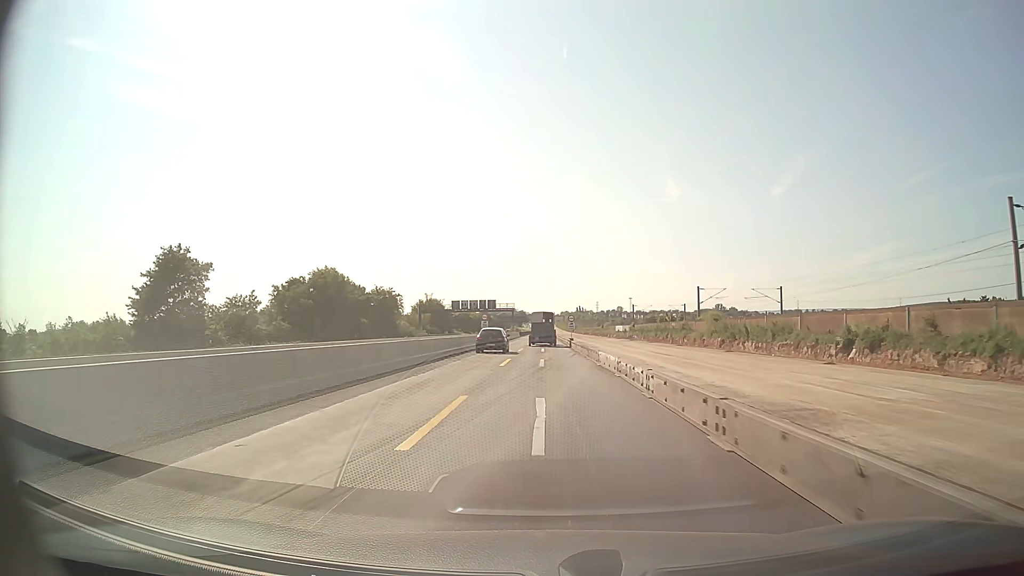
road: motorway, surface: asphalt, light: Day
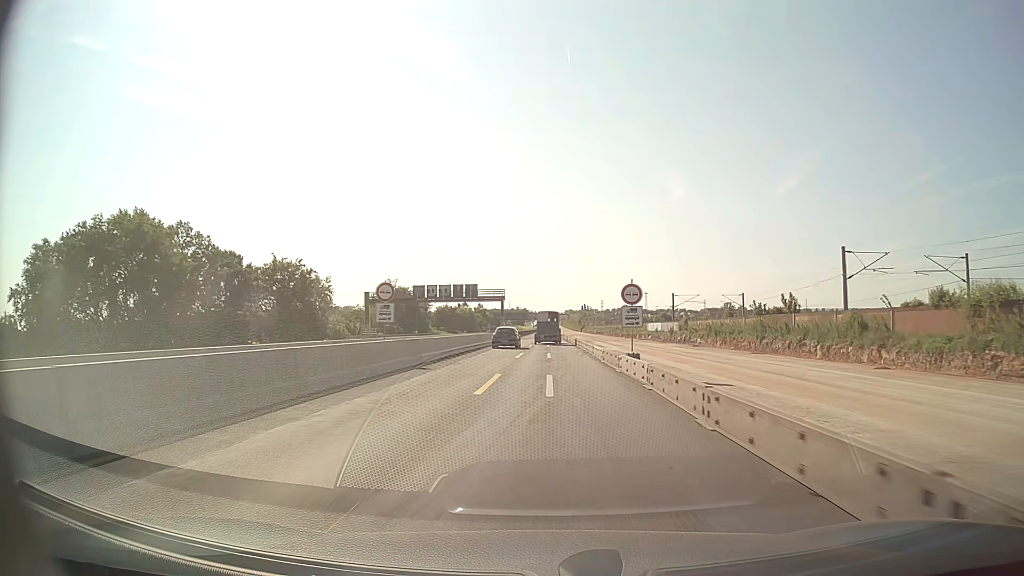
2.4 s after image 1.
(-0.1, +46.4) m; 0°
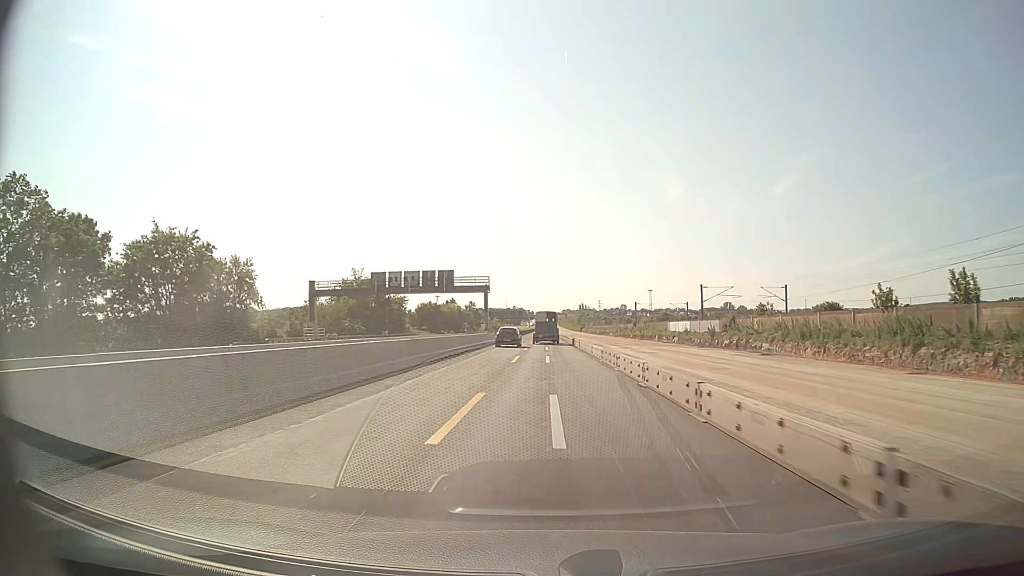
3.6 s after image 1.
(+0.1, +23.1) m; 0°
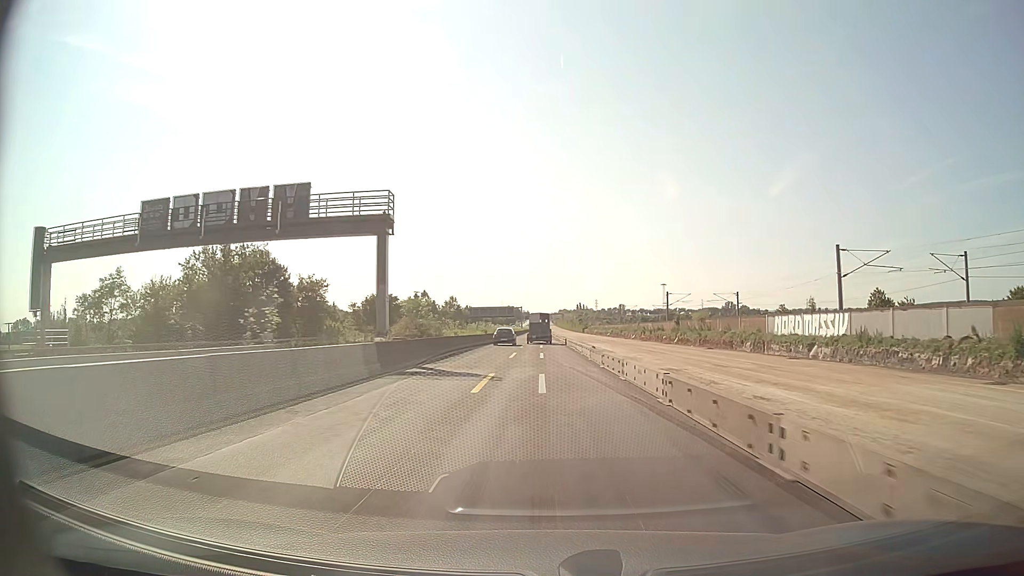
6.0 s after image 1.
(+0.3, +46.1) m; 0°
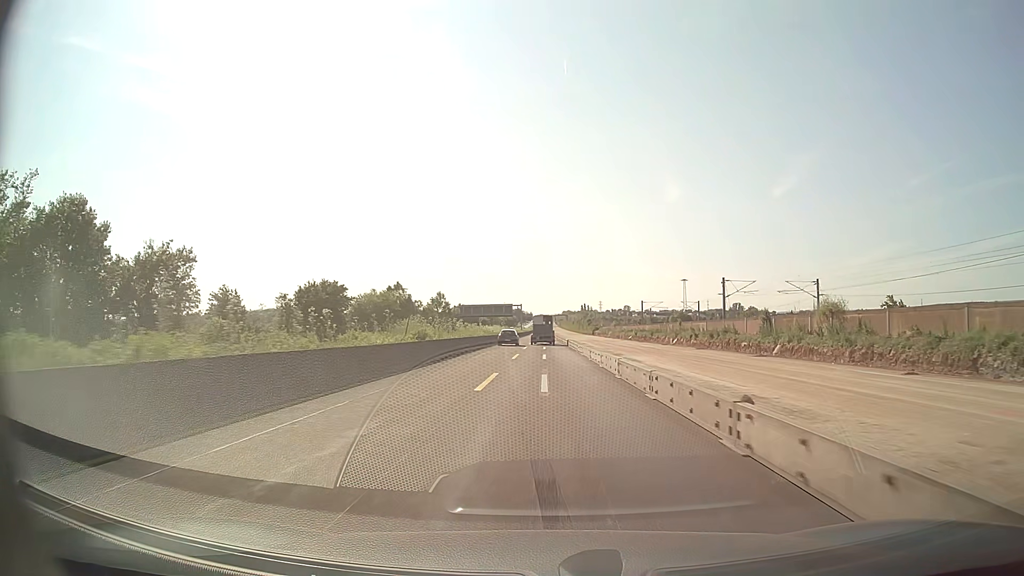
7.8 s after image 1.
(-0.1, +34.6) m; 0°
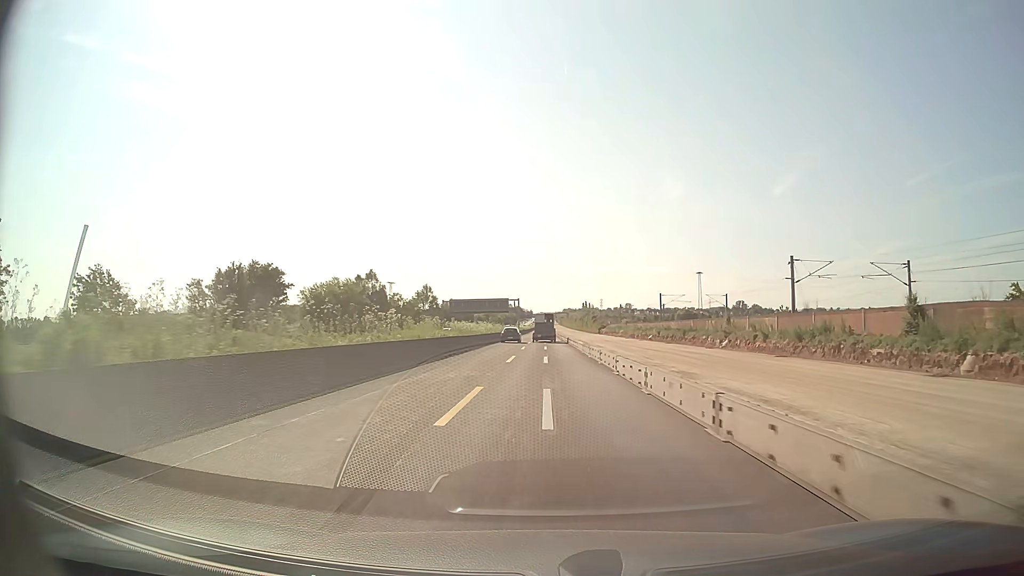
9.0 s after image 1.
(-0.1, +23.1) m; 0°
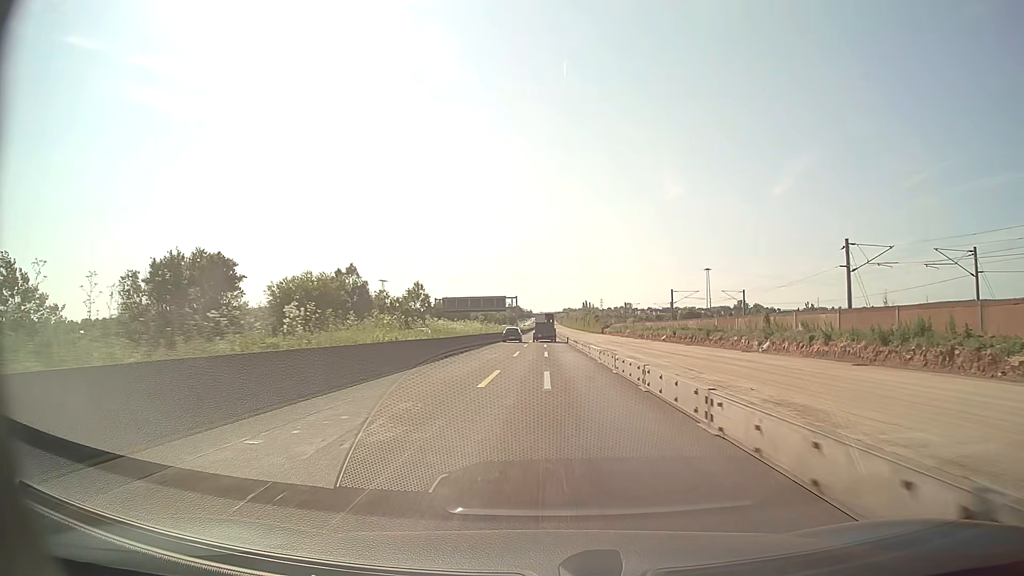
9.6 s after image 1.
(0.0, +11.6) m; 0°
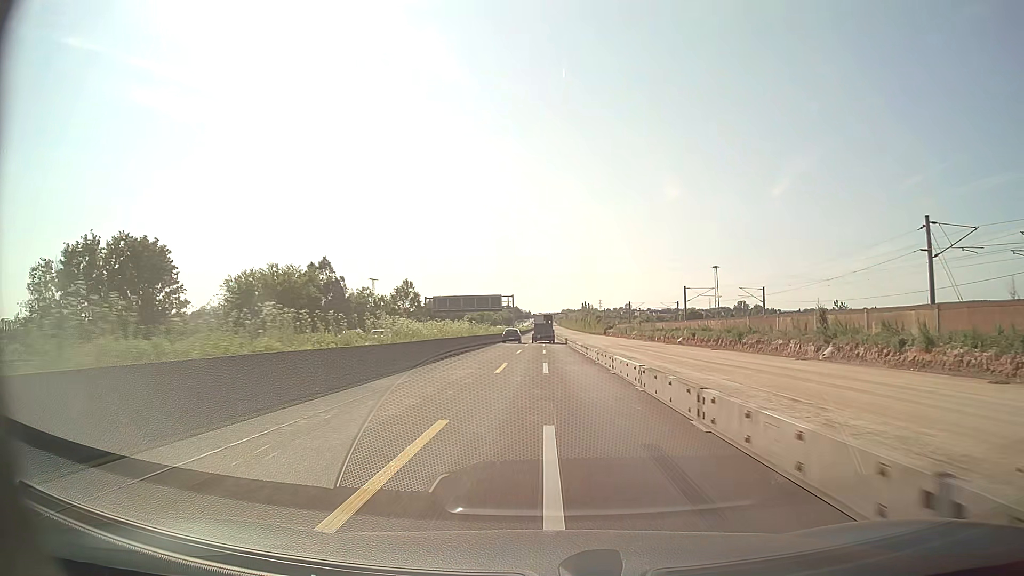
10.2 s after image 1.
(0.0, +11.6) m; 0°
(0, +10) (0, +20) (0, +30) (0, +40) (0, +50) (0, +60) (0, +70) (0, +80) (0, +90) (0, +100) m
